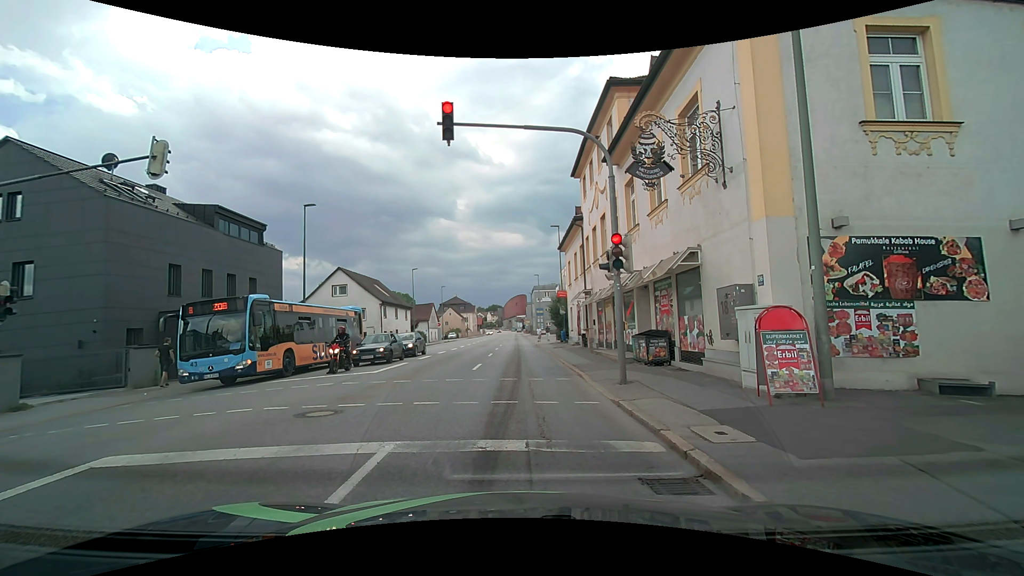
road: tertiary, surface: asphalt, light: Day
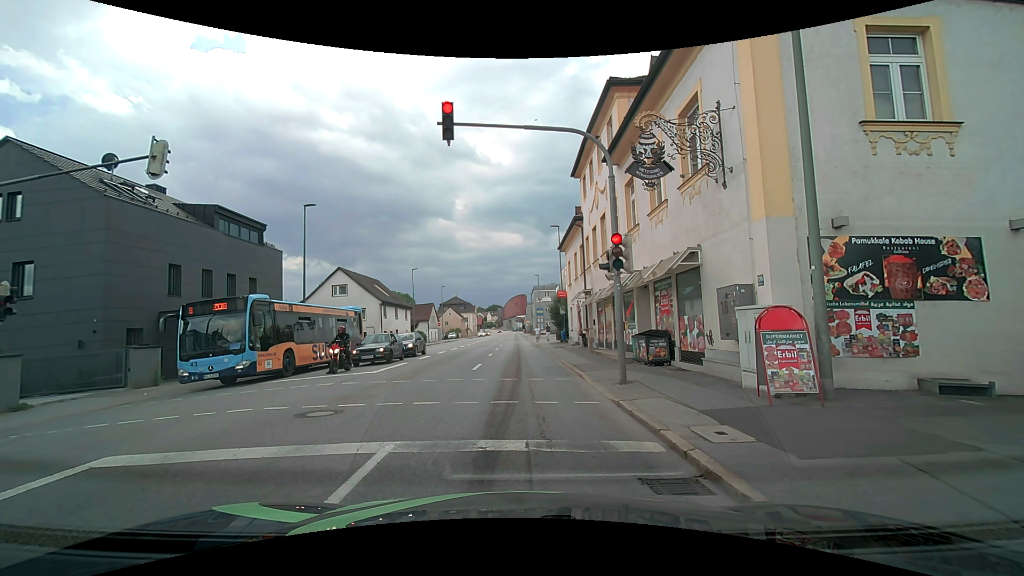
(0.0, 0.0) m; 0°
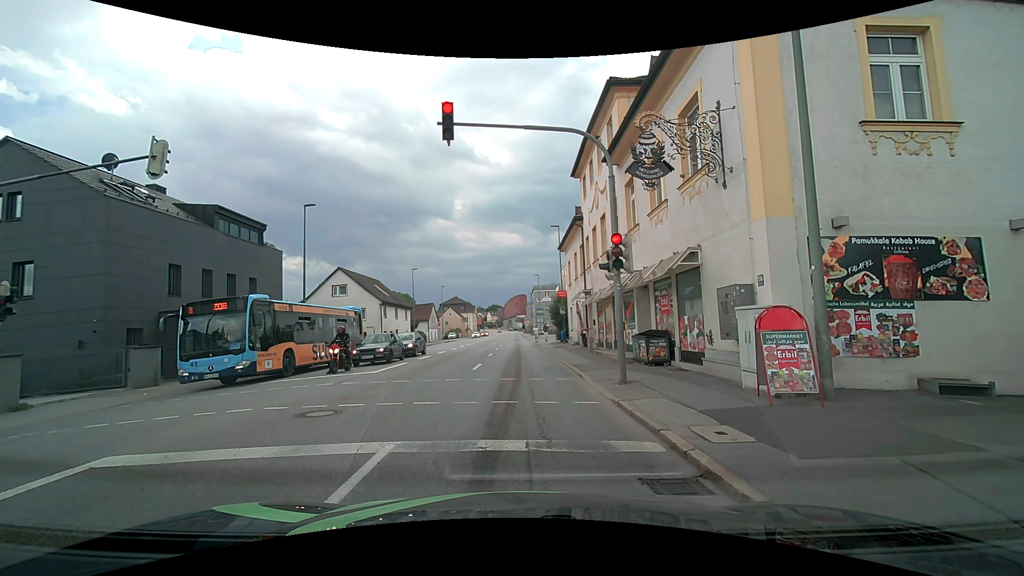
(0.0, 0.0) m; 0°
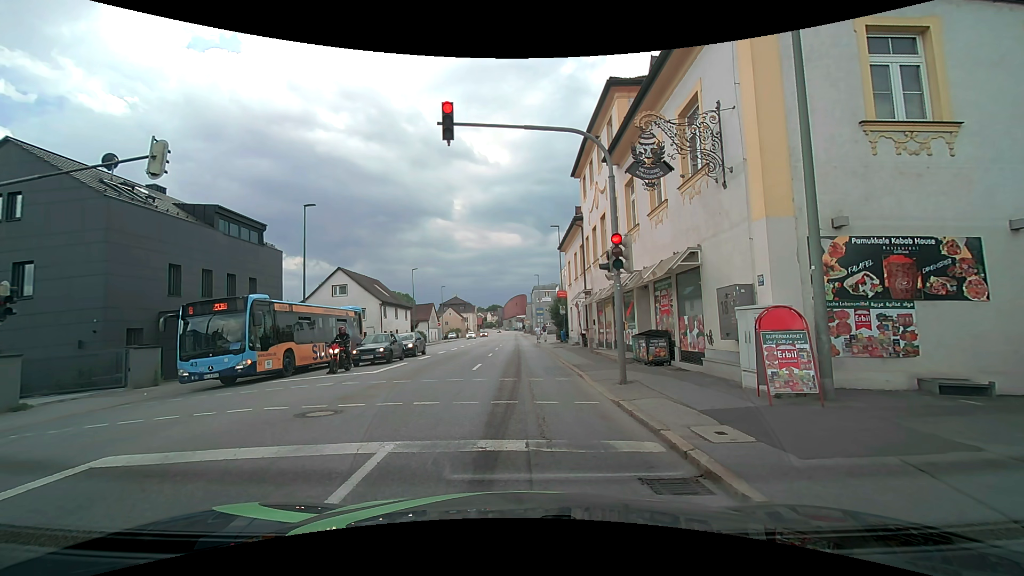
(0.0, 0.0) m; 0°
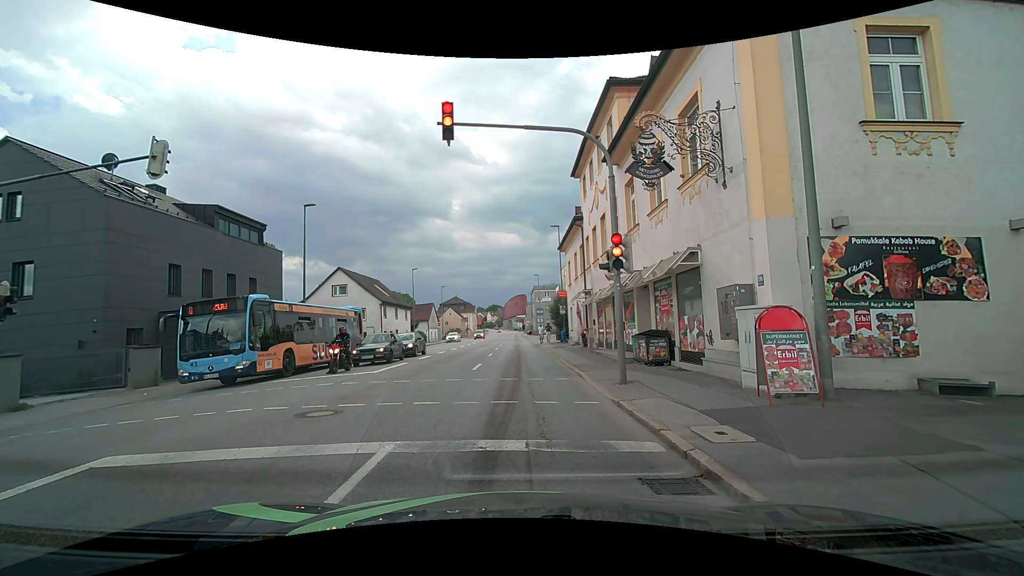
(0.0, 0.0) m; 0°
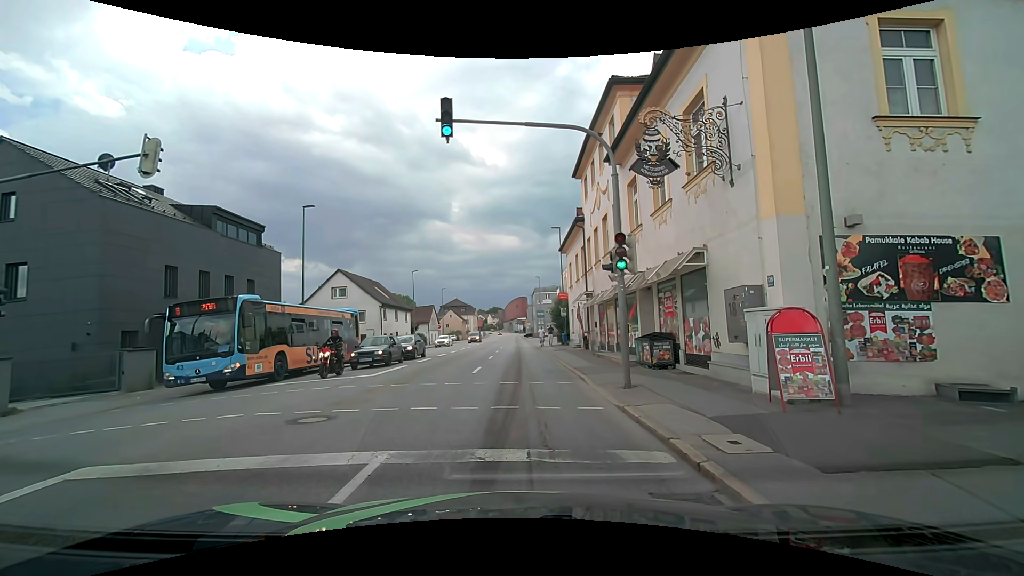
(0.0, +0.4) m; 0°
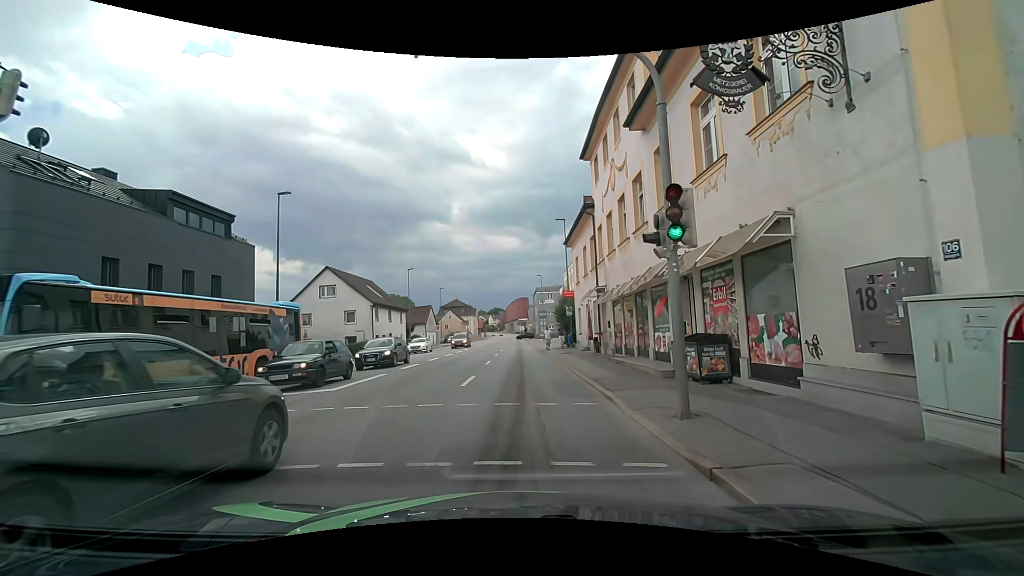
(0.0, +3.9) m; 0°
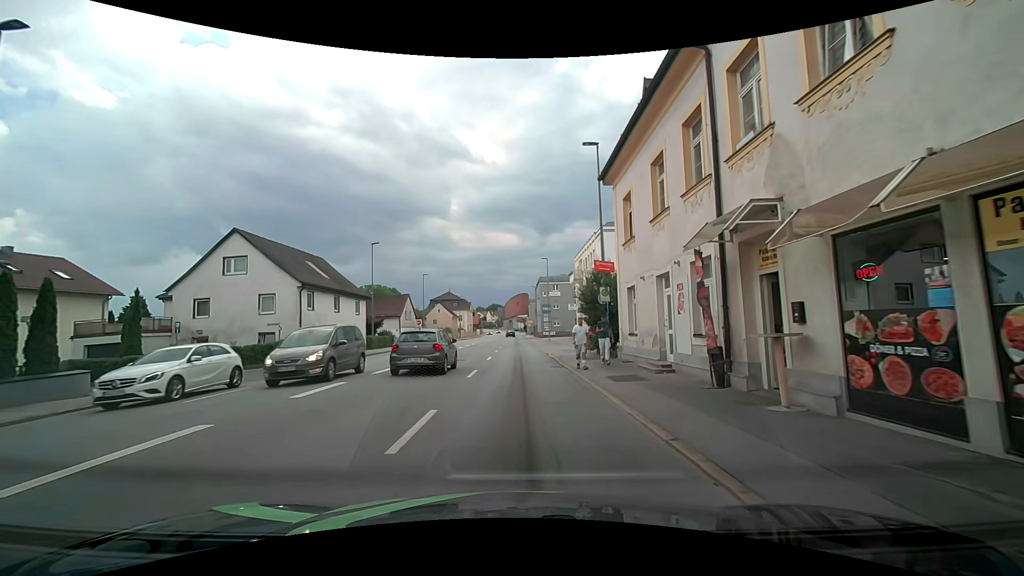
(-0.2, +16.6) m; 0°
(0, +10) (0, +20) (0, +30) (0, +40) (0, +50) (0, +60) (0, +70) (0, +80) (0, +90) (0, +100) m
